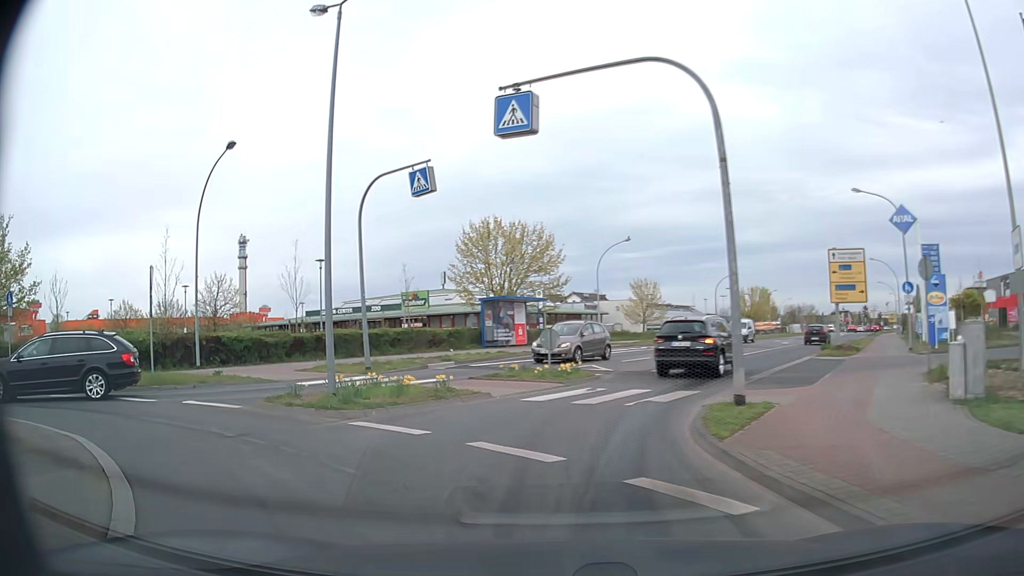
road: tertiary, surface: asphalt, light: Day
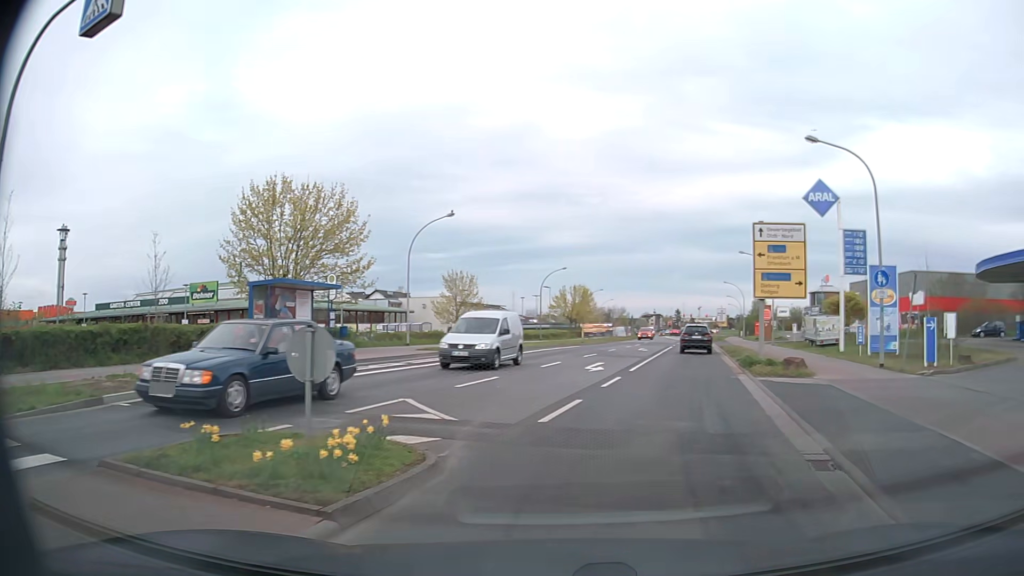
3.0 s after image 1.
(-0.5, +11.5) m; +14°
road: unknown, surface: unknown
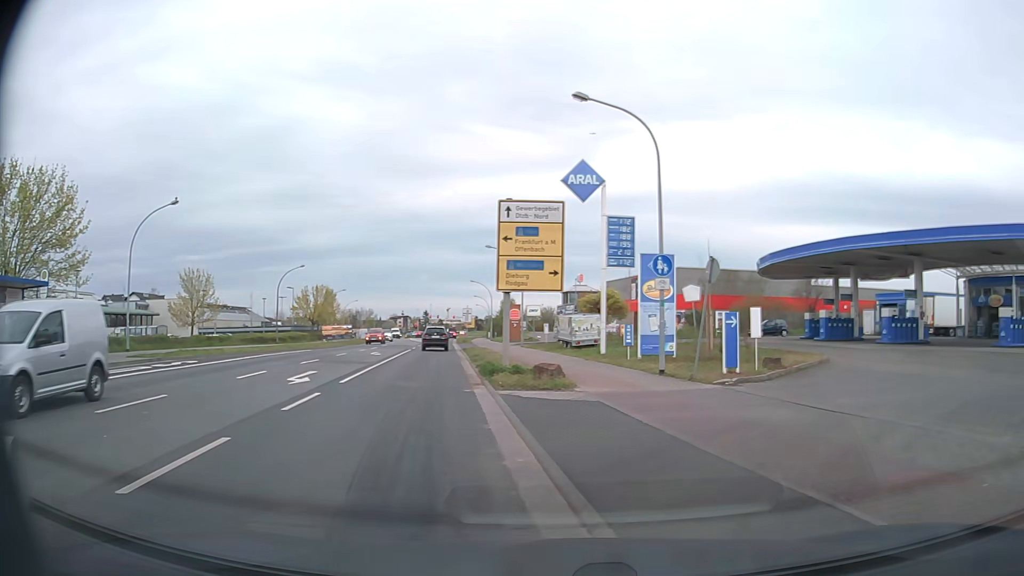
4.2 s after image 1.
(+0.8, +4.4) m; +21°
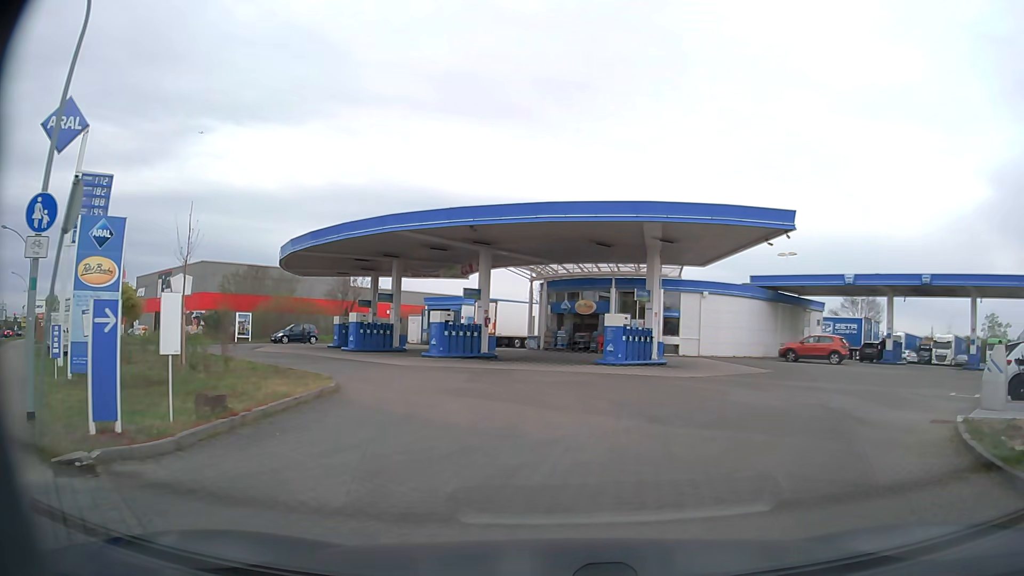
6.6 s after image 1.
(+3.2, +8.5) m; +38°
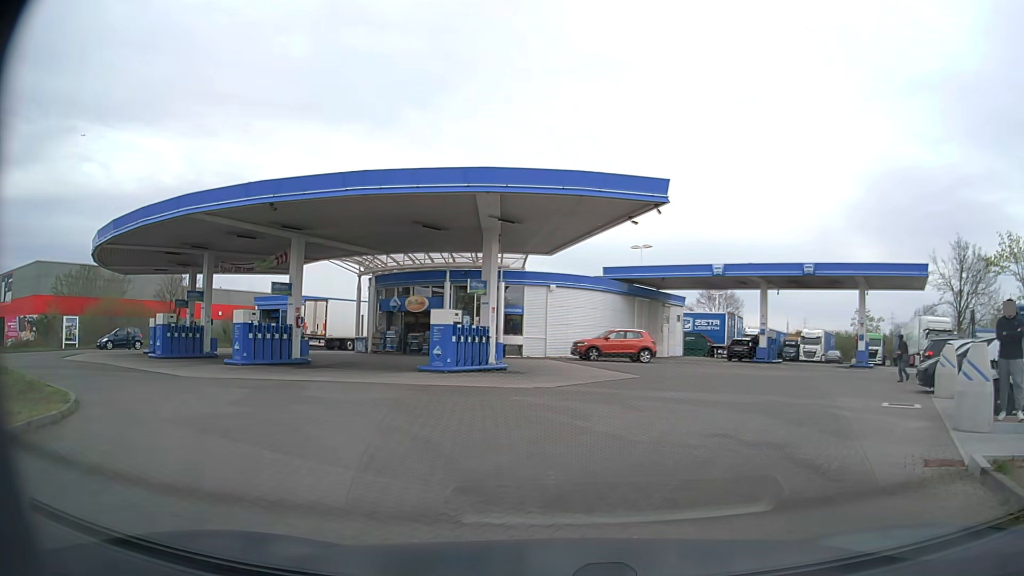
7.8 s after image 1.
(+0.6, +4.5) m; +13°
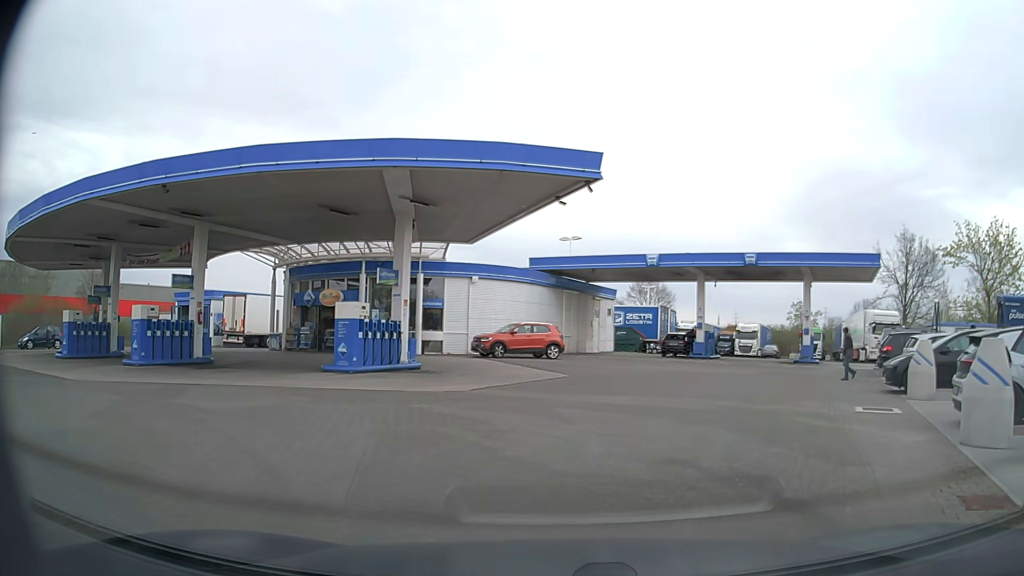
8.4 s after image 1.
(+0.2, +2.3) m; +7°
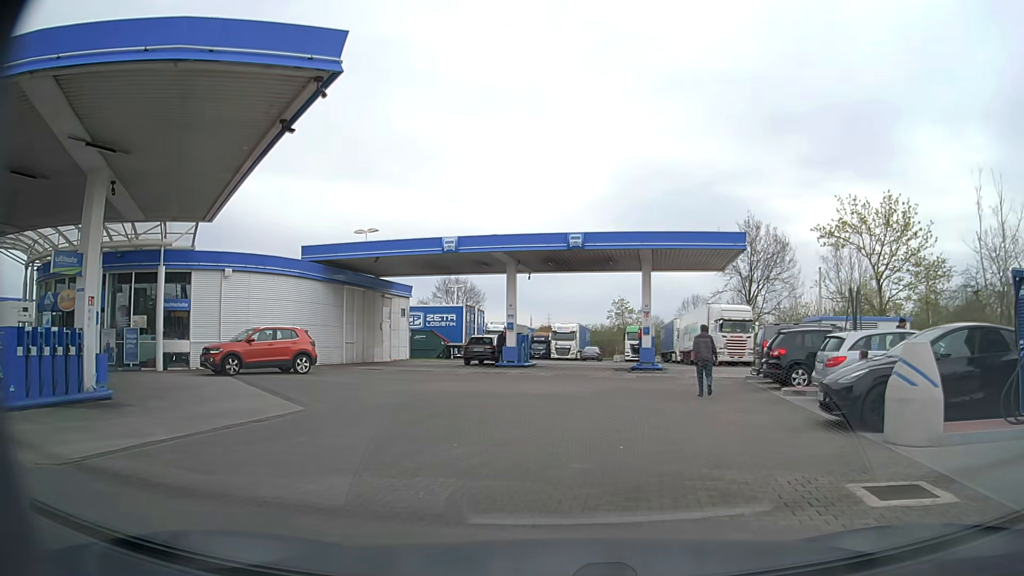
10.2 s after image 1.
(+1.1, +7.2) m; +16°
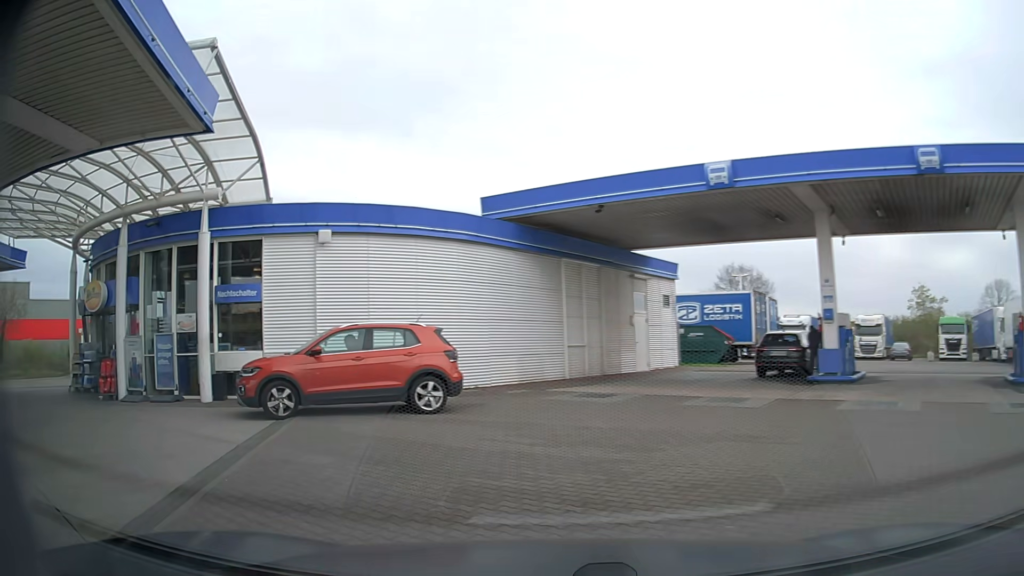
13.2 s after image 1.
(-0.7, +11.8) m; -22°
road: service
